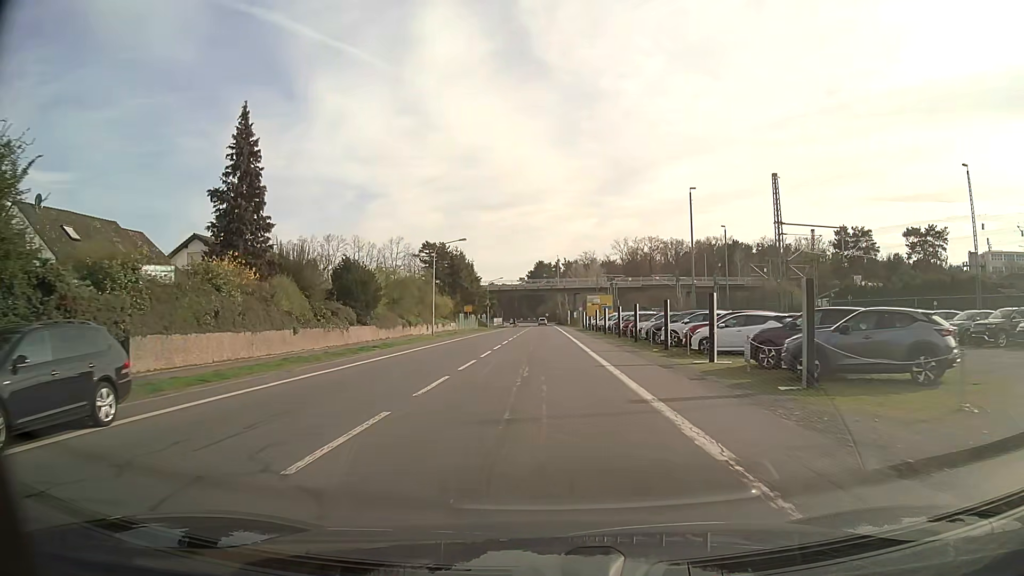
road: tertiary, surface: asphalt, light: Day
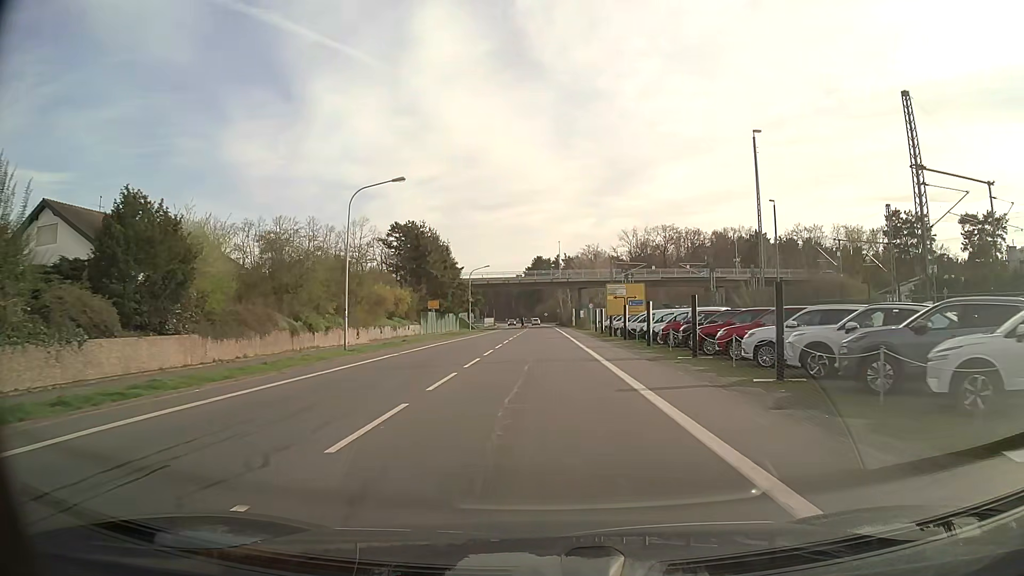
(0.0, +23.4) m; 0°
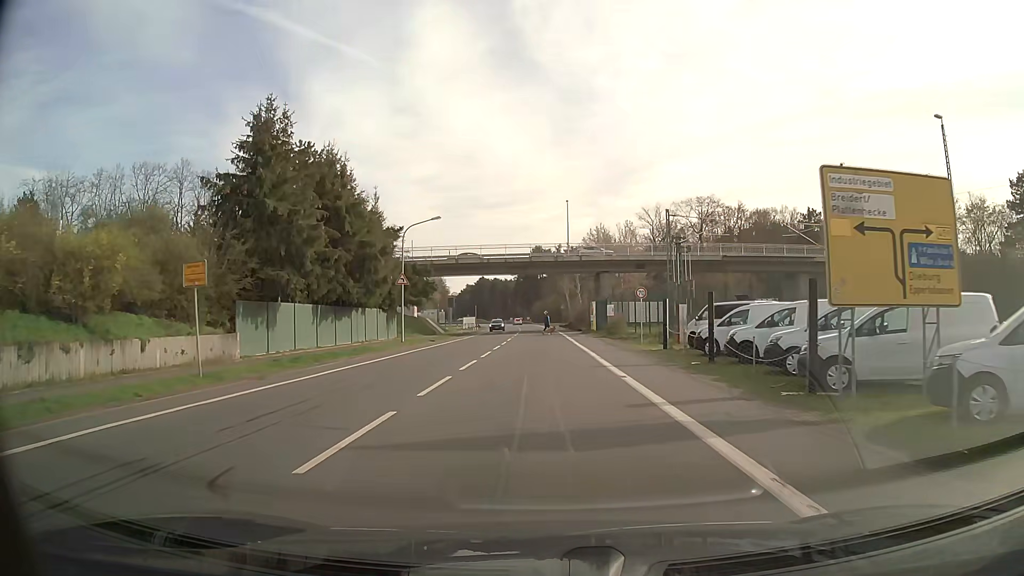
(+0.1, +37.6) m; 0°
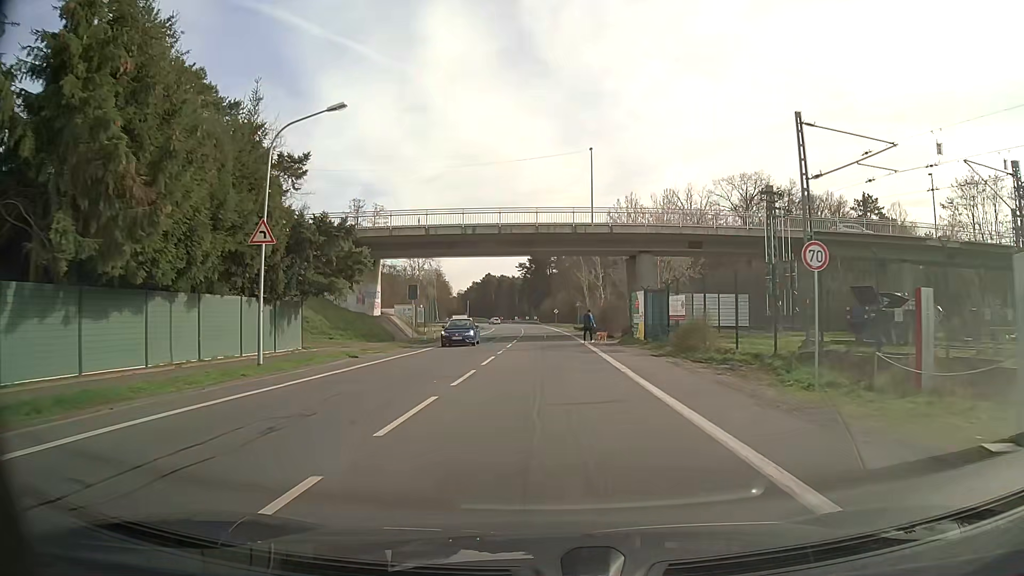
(-0.2, +22.5) m; -1°
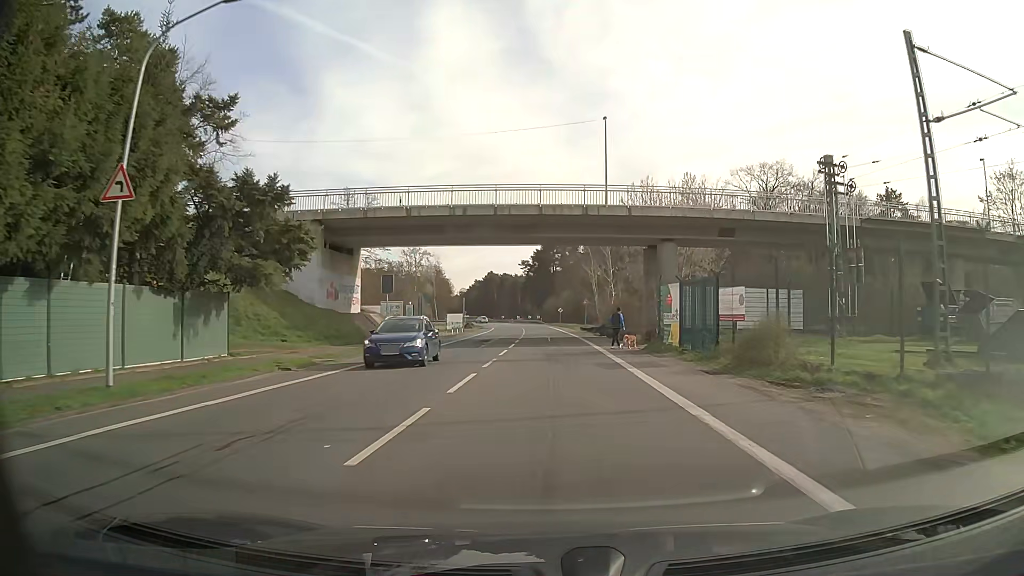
(0.0, +7.8) m; 0°
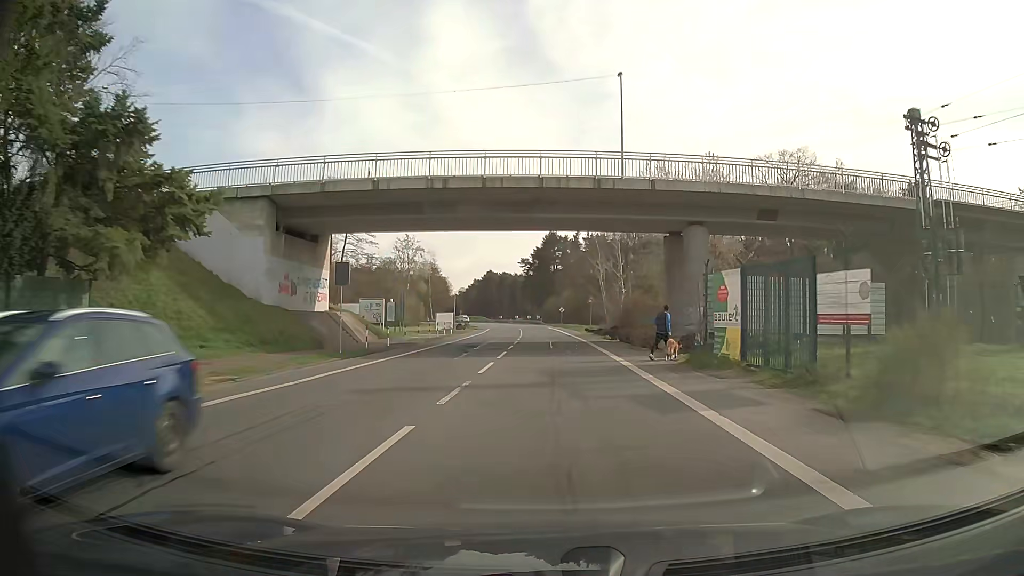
(0.0, +8.0) m; 0°
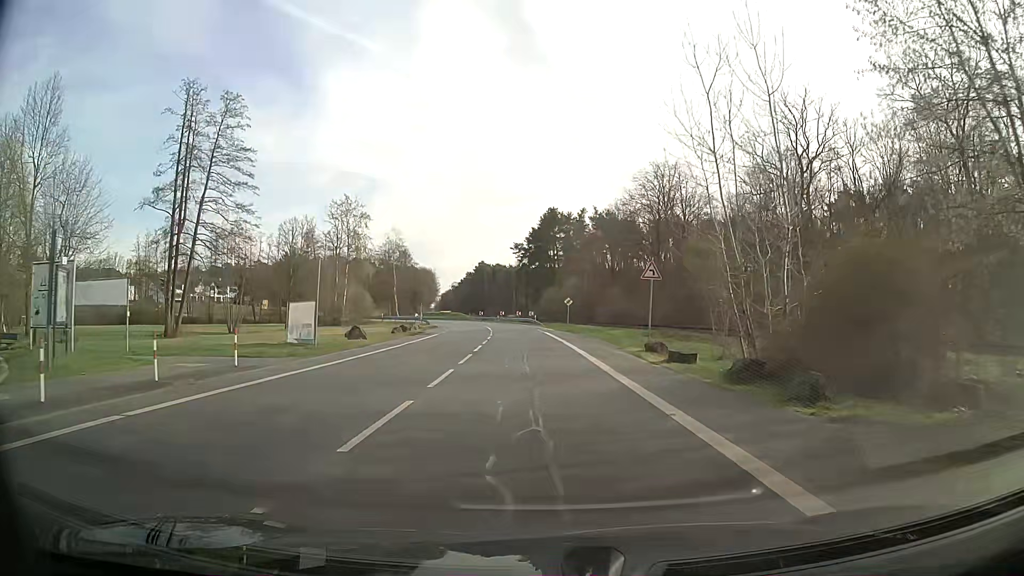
(+0.6, +40.3) m; +2°
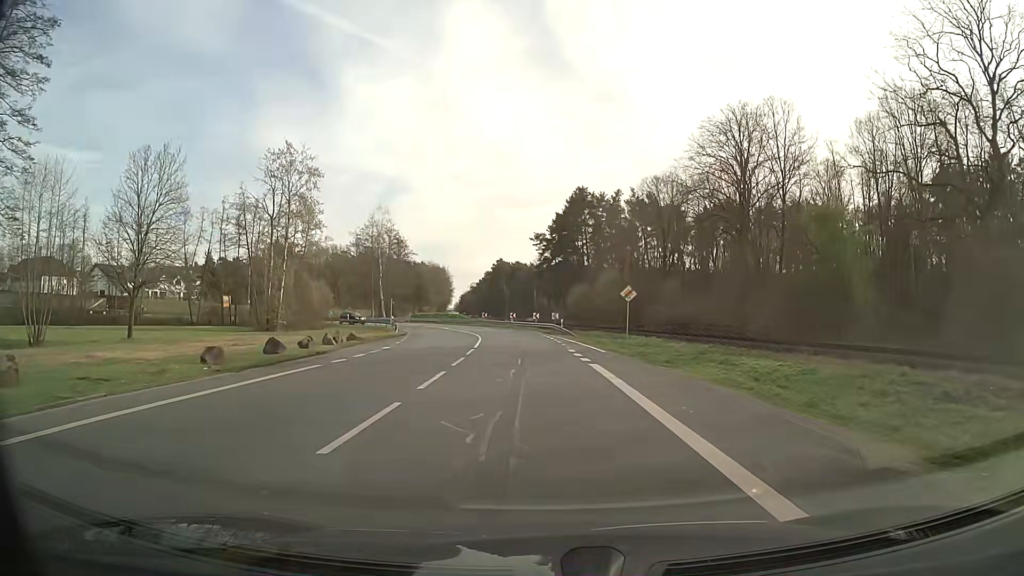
(-1.2, +30.6) m; -3°
(0, +10) (0, +20) (0, +30) (-1, +40) (-2, +50) (-3, +60) (-6, +69) (-10, +78) (-16, +87) (-22, +94) m
